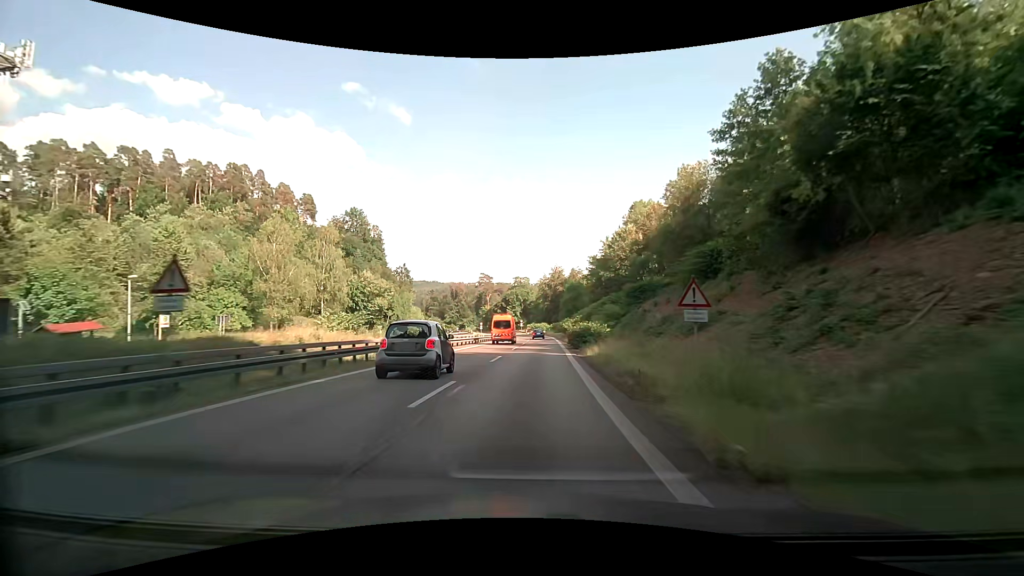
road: trunk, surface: asphalt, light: Day
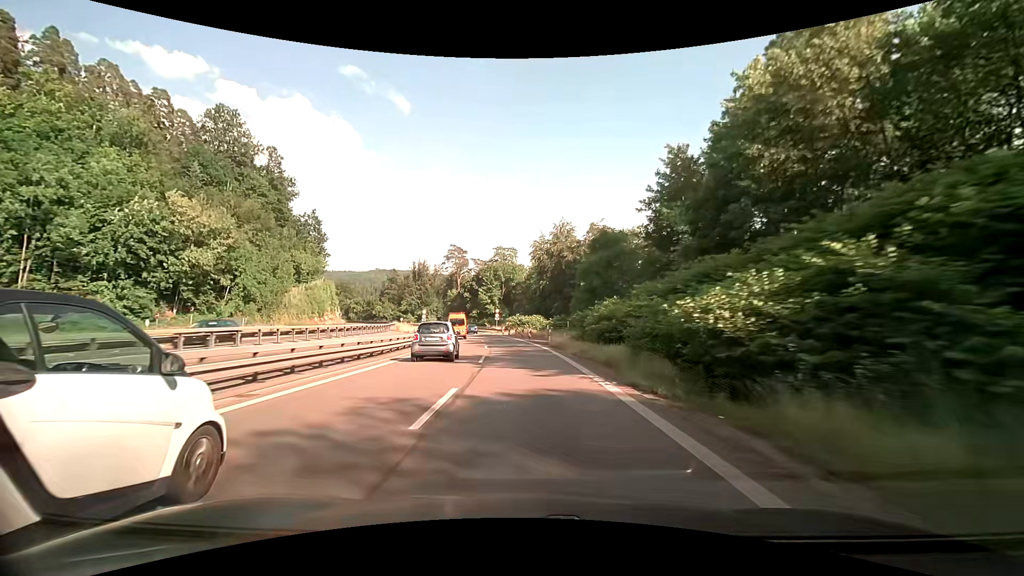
(+4.4, +62.0) m; +4°
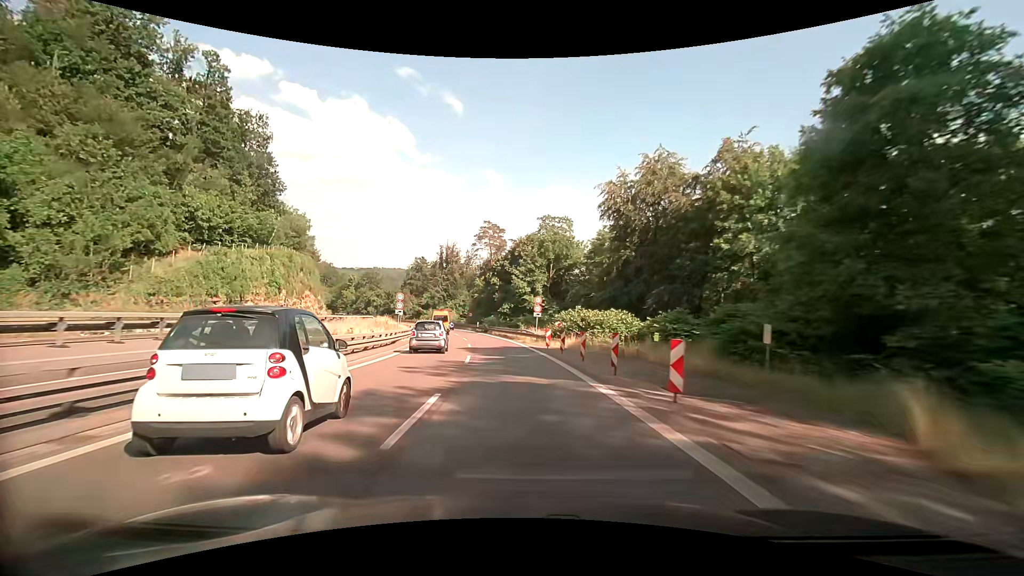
(-1.4, +37.4) m; -5°
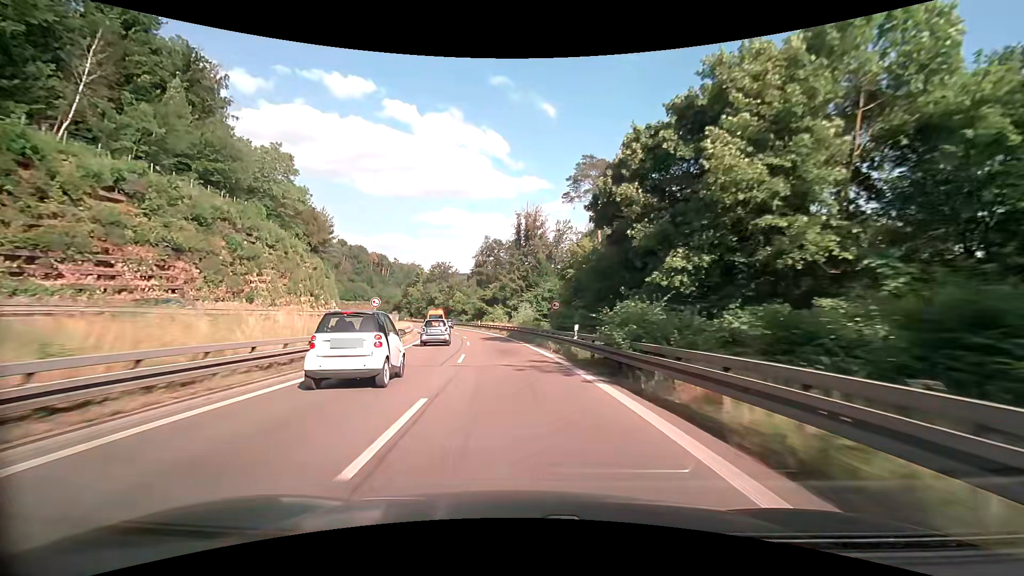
(-4.7, +49.6) m; -11°
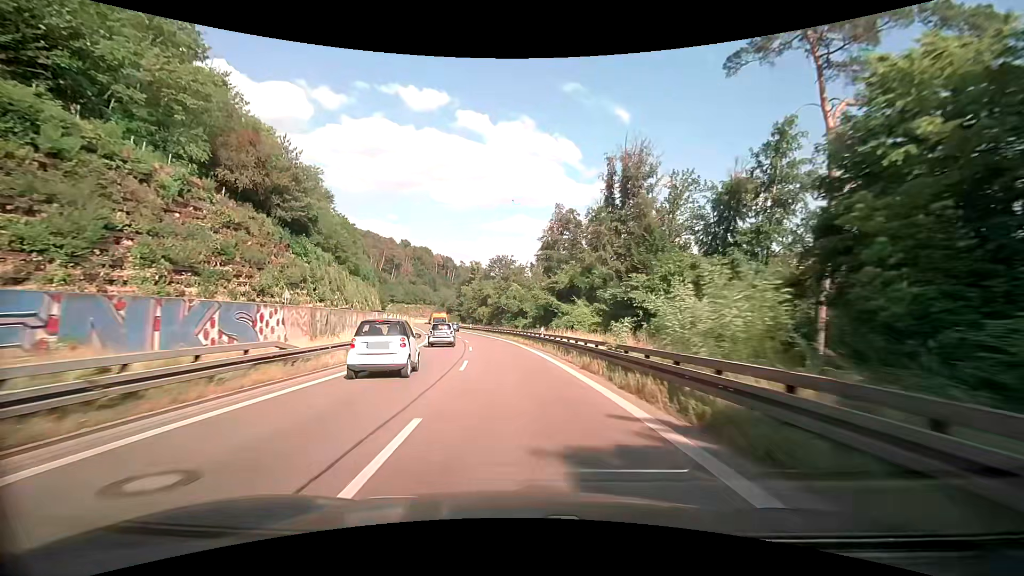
(-3.0, +37.3) m; -8°
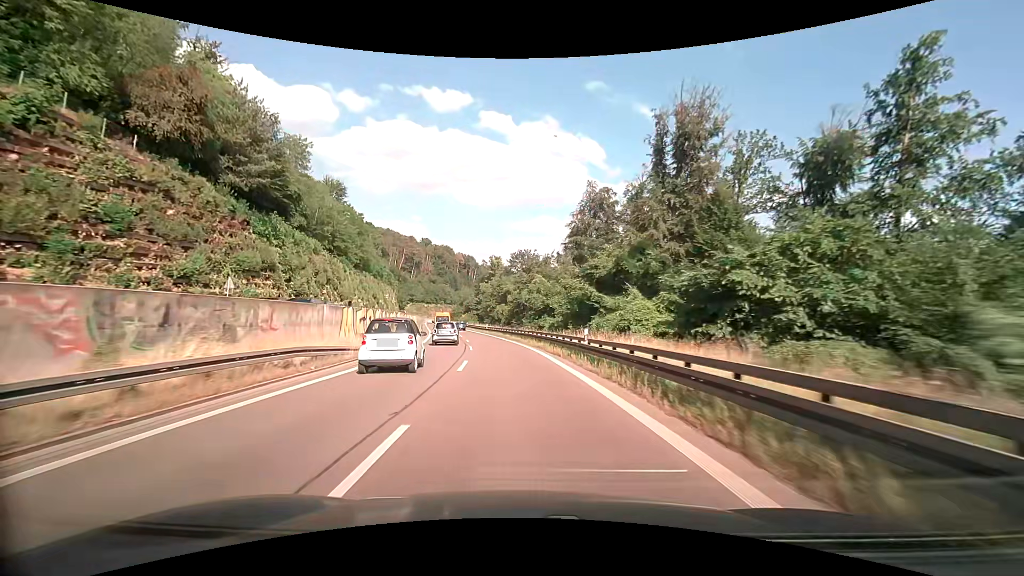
(-0.4, +12.5) m; -3°
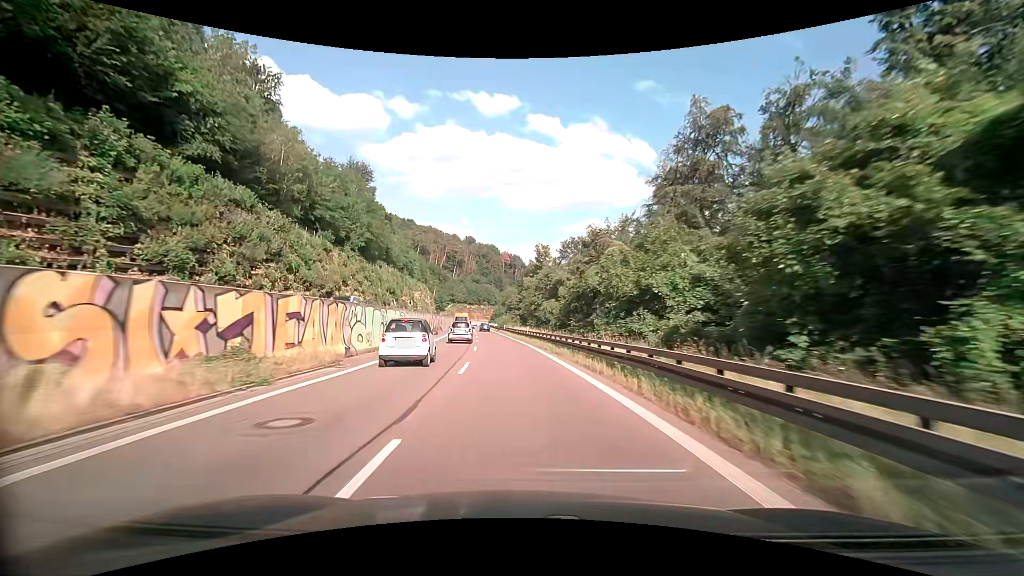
(-1.2, +24.9) m; -6°
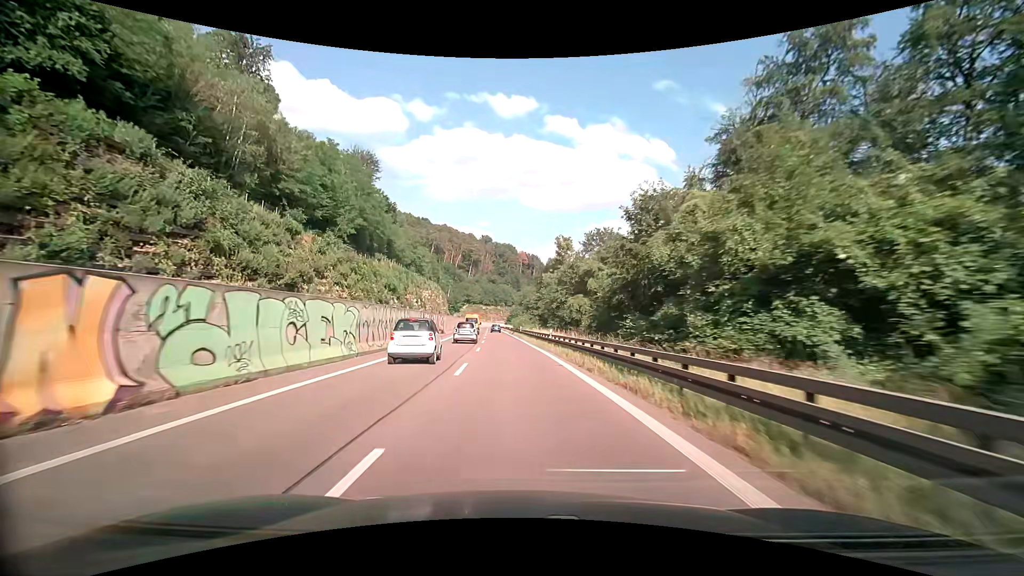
(-0.2, +12.5) m; -2°
(0, +10) (0, +20) (-1, +30) (-2, +40) (-2, +50) (-3, +60) (-4, +70) (-5, +80) (-5, +90) (-6, +100) m
